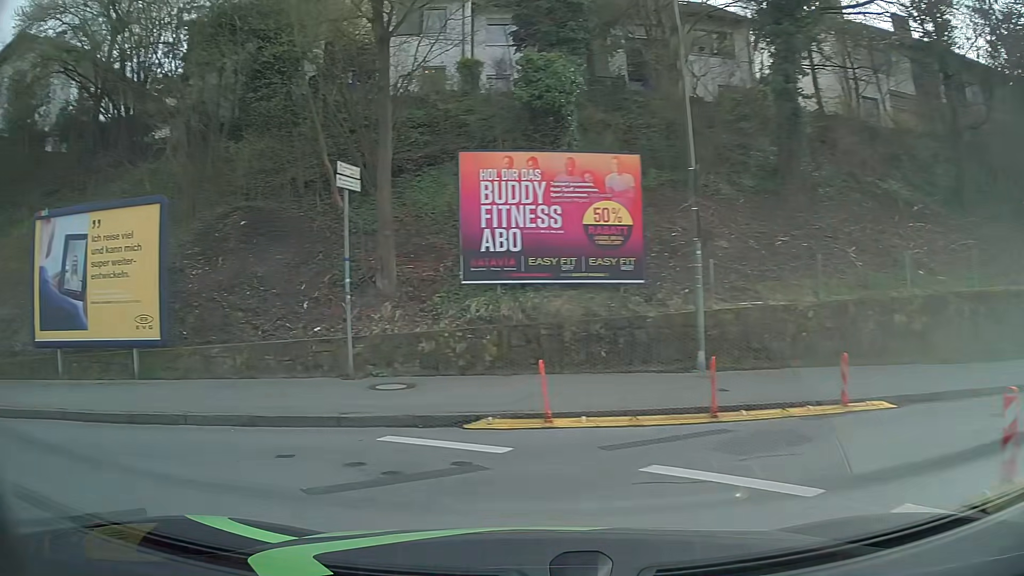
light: Day
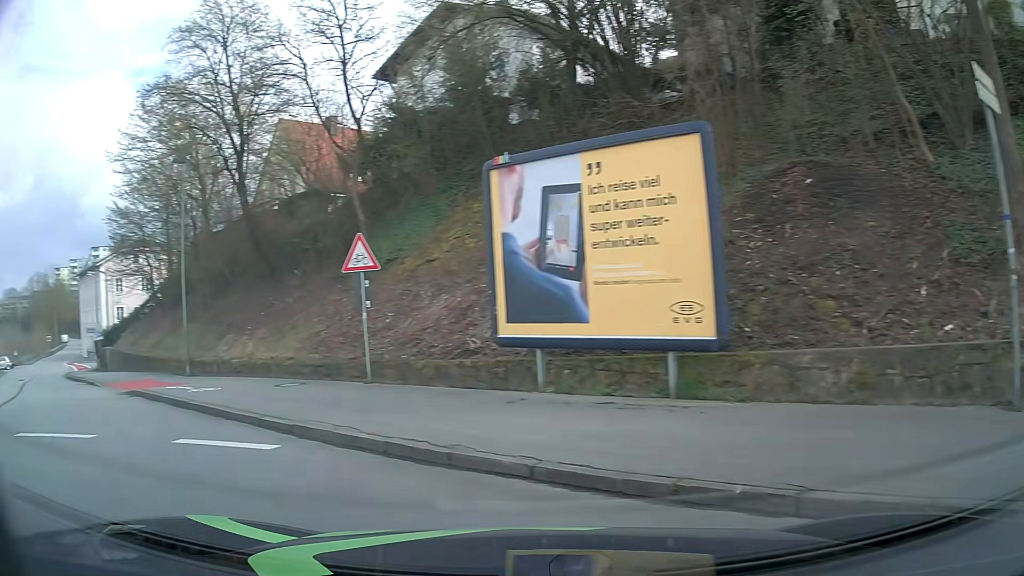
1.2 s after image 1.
(-1.7, +4.4) m; -44°
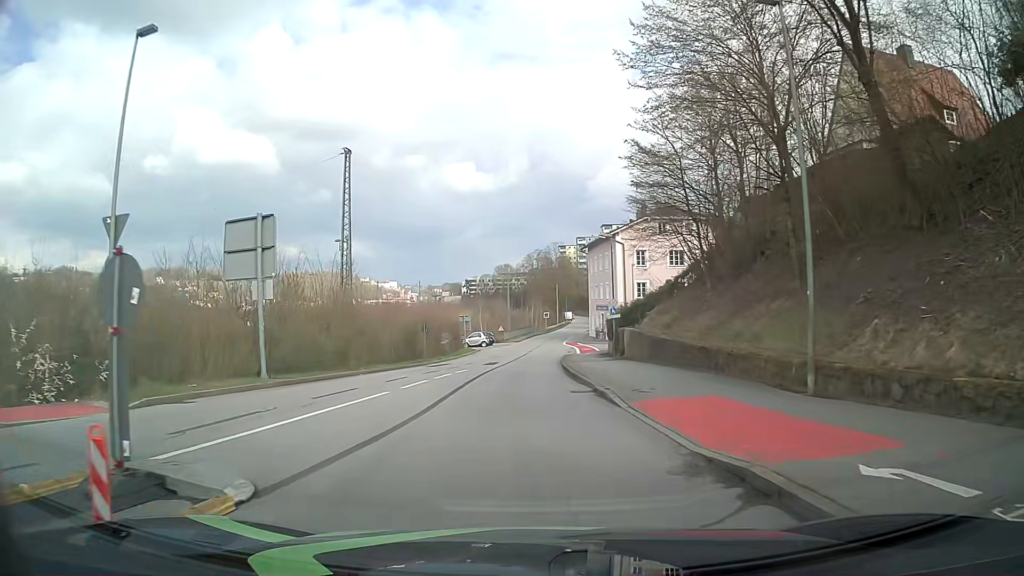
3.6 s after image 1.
(-6.9, +10.2) m; -46°
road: residential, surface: asphalt
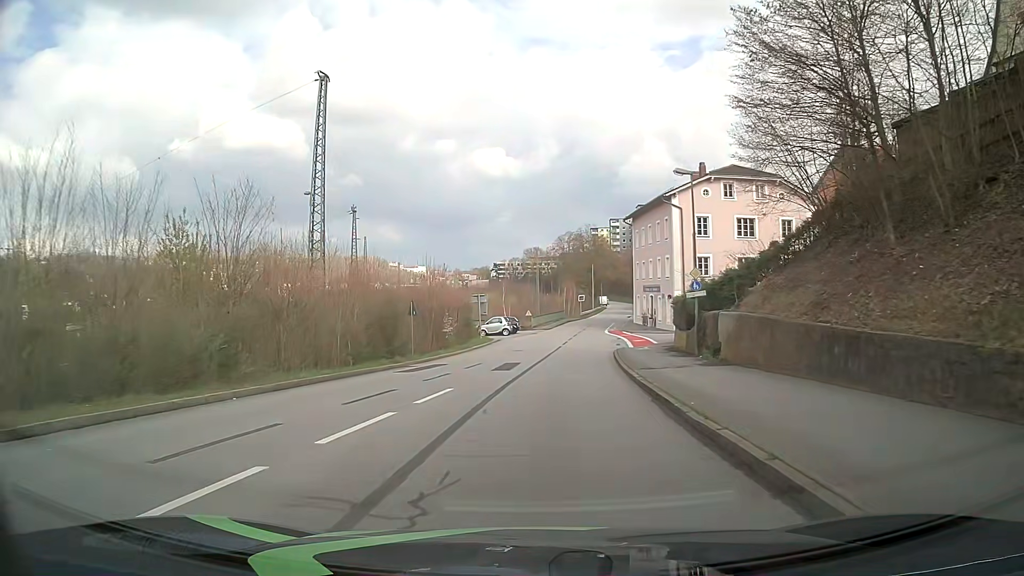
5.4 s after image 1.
(-0.5, +14.9) m; -2°
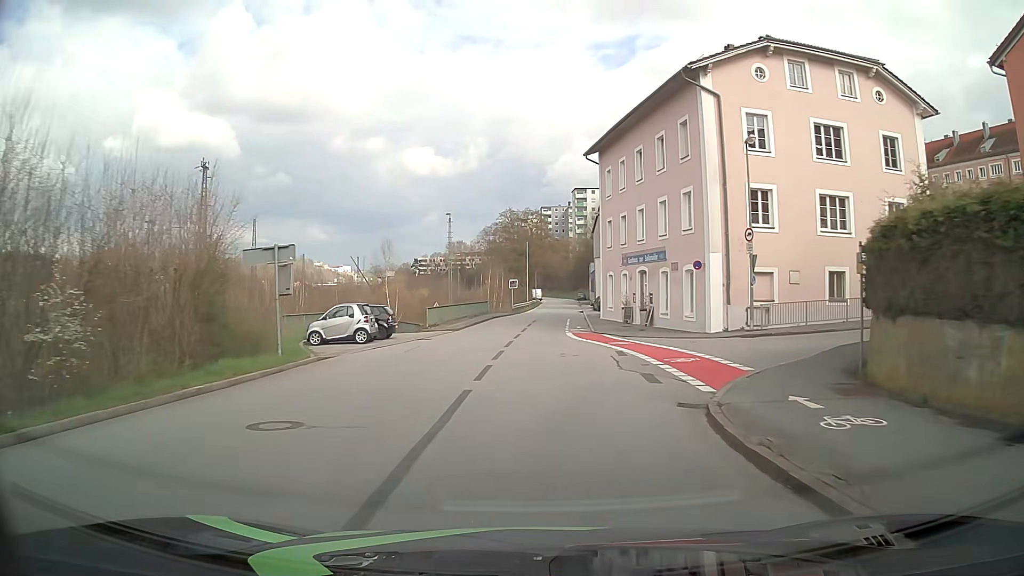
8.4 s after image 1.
(+0.9, +29.3) m; +6°
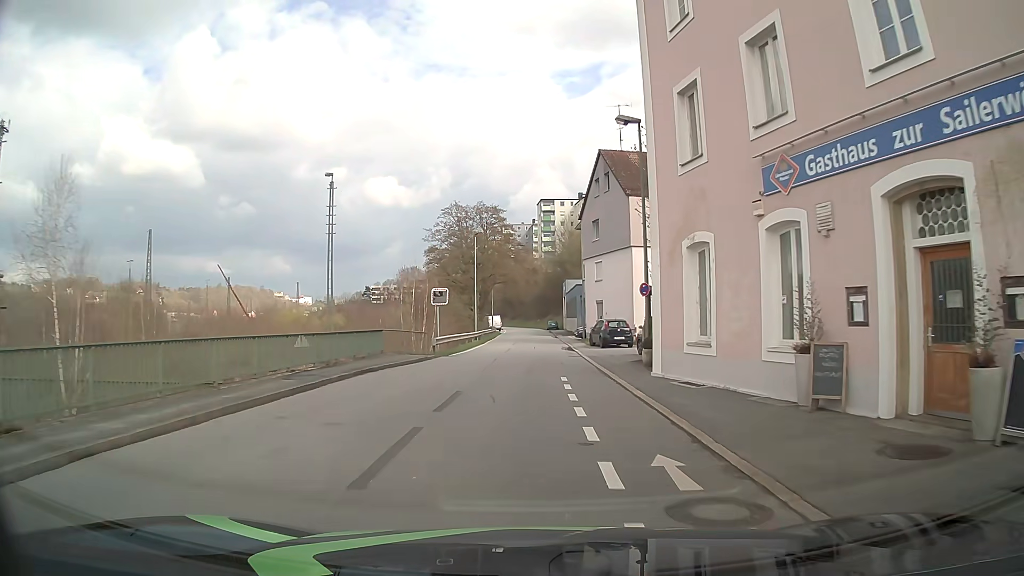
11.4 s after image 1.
(+0.5, +30.4) m; +3°
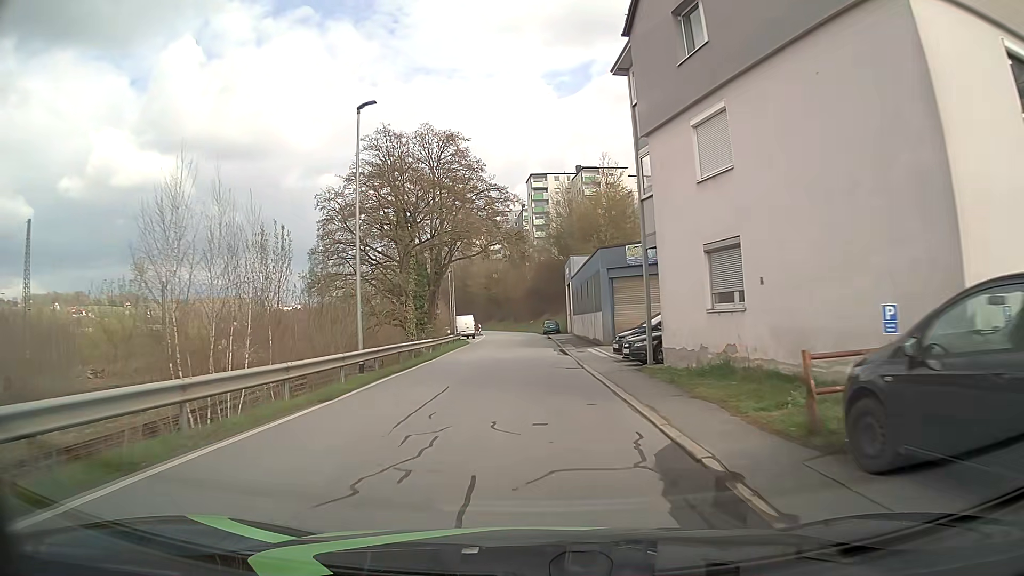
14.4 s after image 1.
(+0.3, +32.5) m; 0°
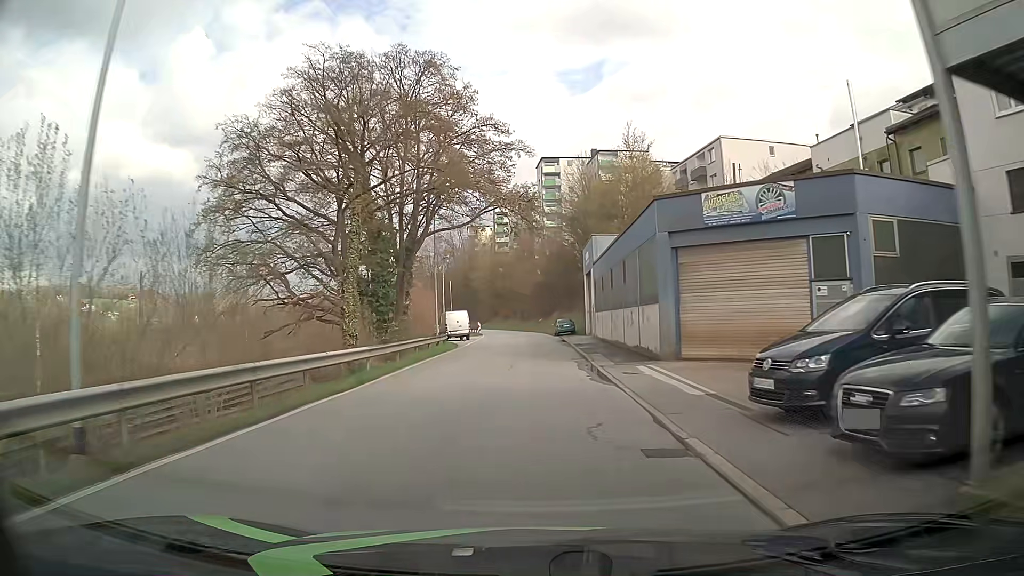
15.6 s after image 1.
(-0.1, +13.6) m; -1°
(0, +10) (0, +20) (0, +30) (0, +40) (0, +50) (0, +60) (-1, +70) (-1, +80) (-3, +90) (-5, +100) m
